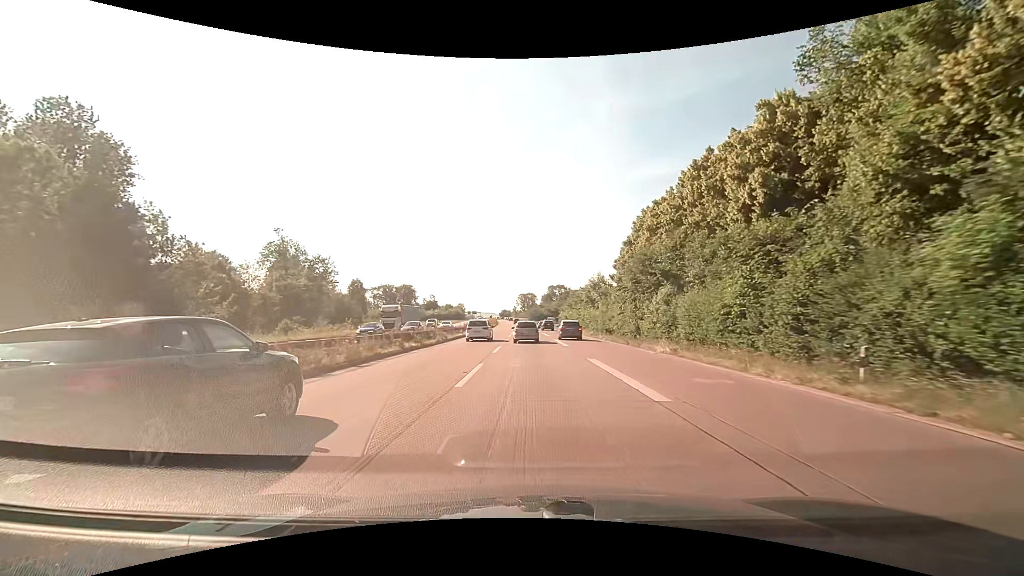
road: trunk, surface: asphalt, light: Day
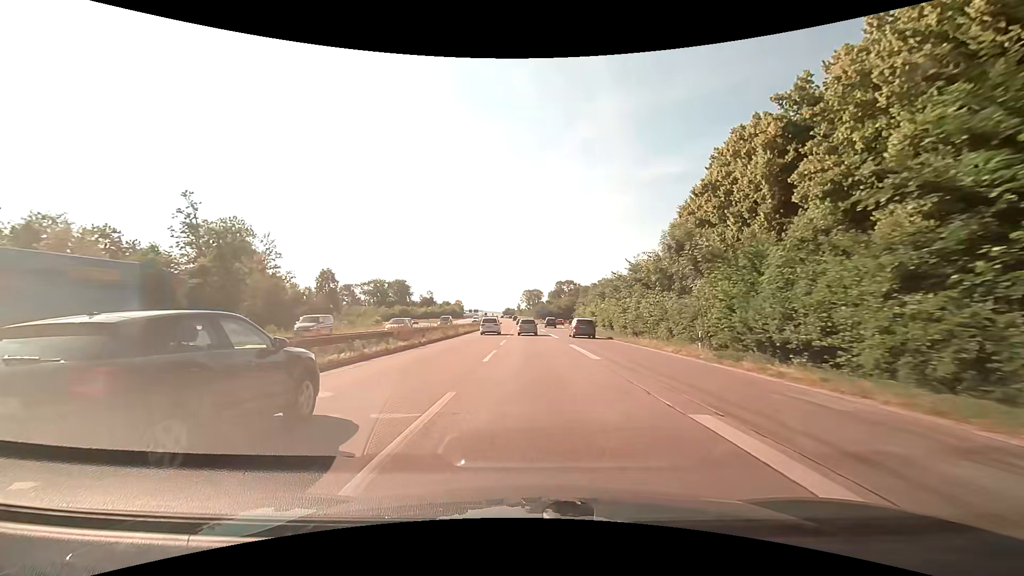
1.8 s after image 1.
(-0.2, +31.6) m; -1°
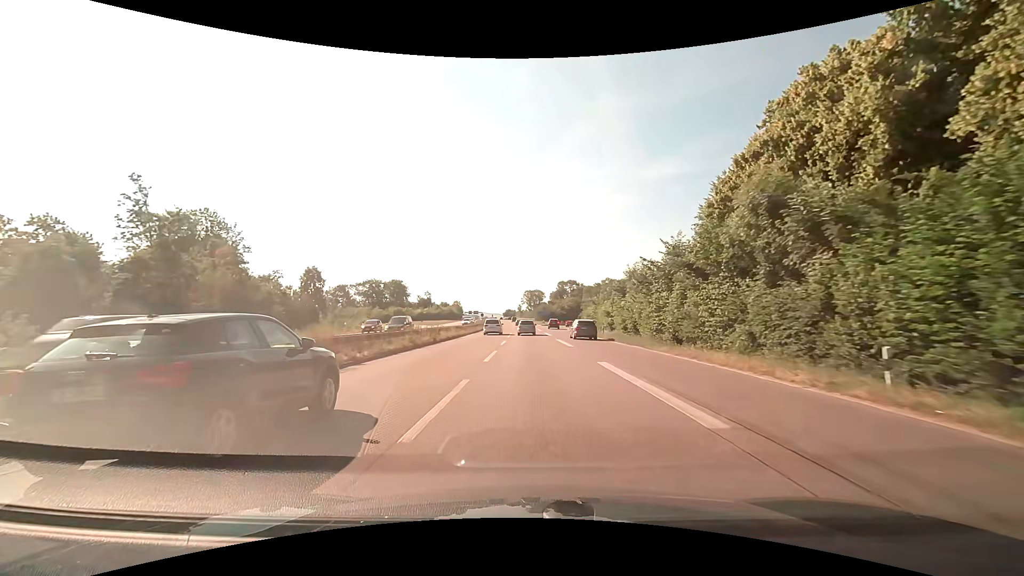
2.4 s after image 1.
(0.0, +10.9) m; 0°
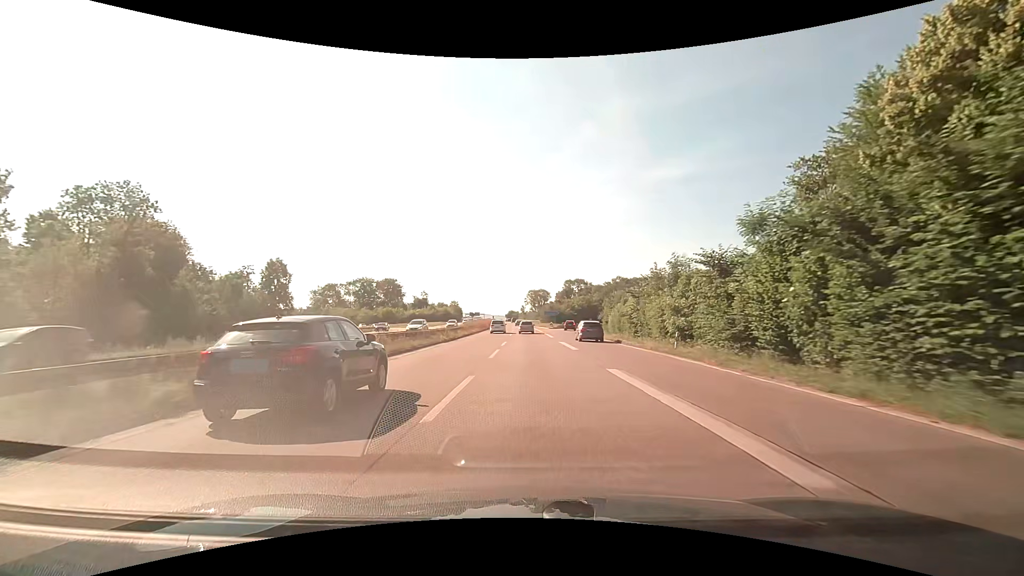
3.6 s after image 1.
(0.0, +22.3) m; 0°
(0, +10) (0, +20) (0, +30) (0, +40) (0, +50) (-1, +60) (-1, +70) (-1, +80) (-1, +90) (-1, +100) m
